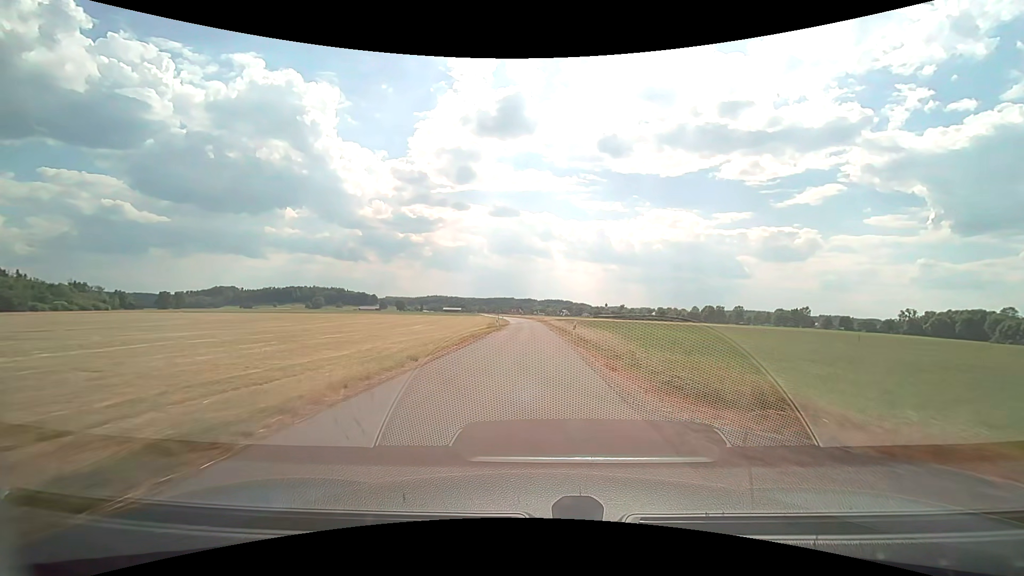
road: unclassified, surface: asphalt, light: Day
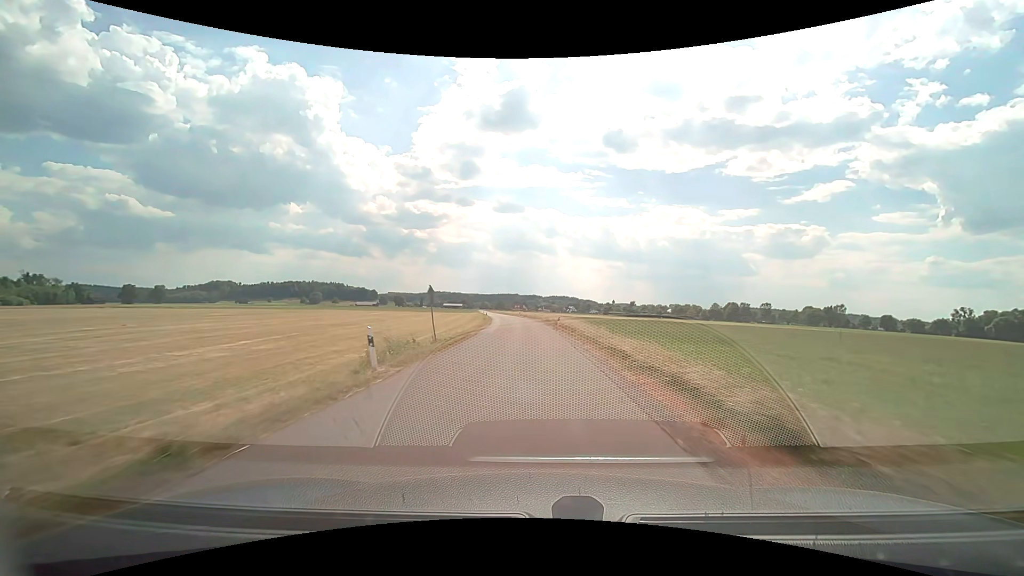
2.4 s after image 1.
(-0.1, +41.6) m; 0°
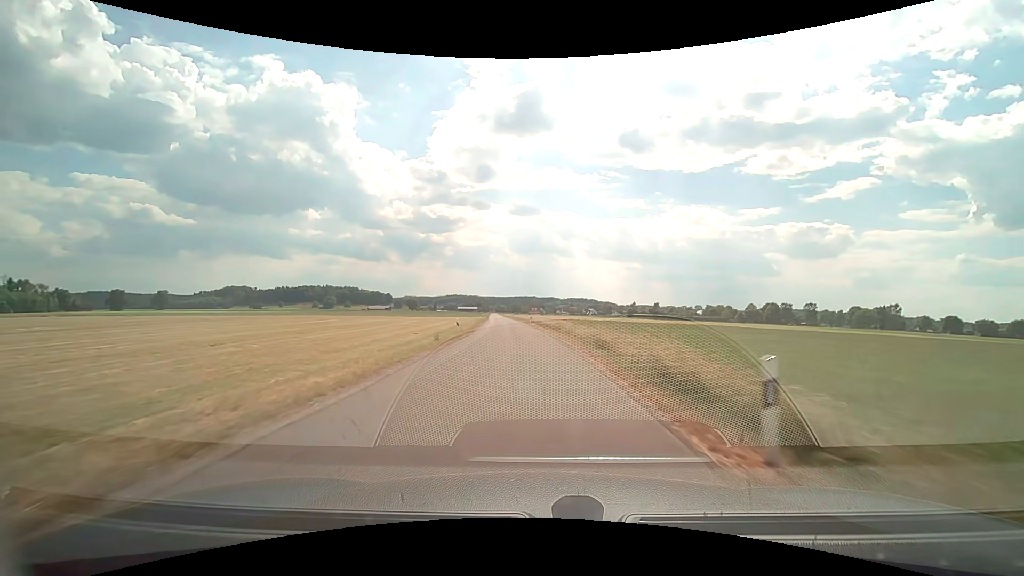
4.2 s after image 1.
(-0.3, +31.9) m; -2°
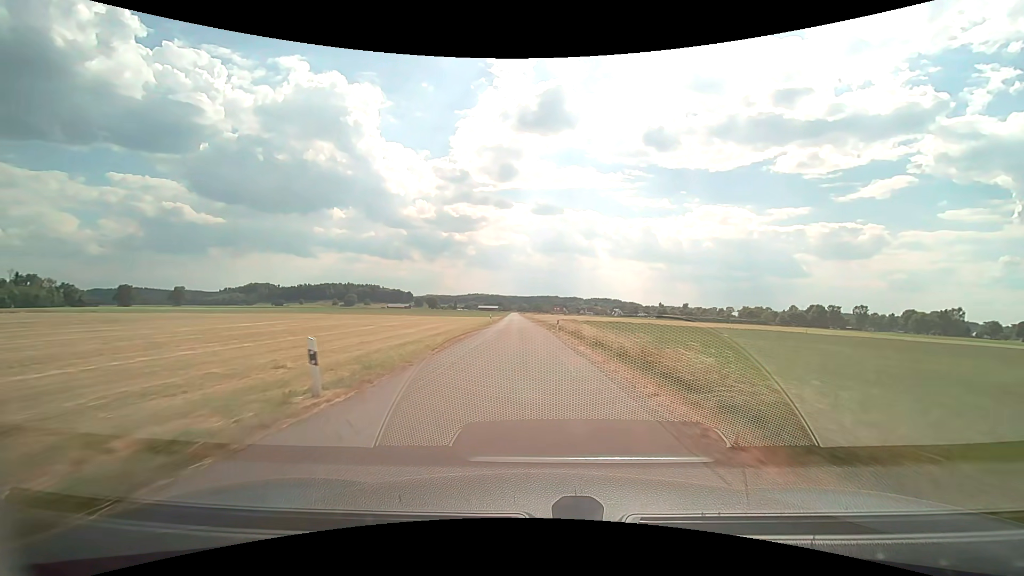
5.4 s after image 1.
(-0.6, +21.5) m; -3°
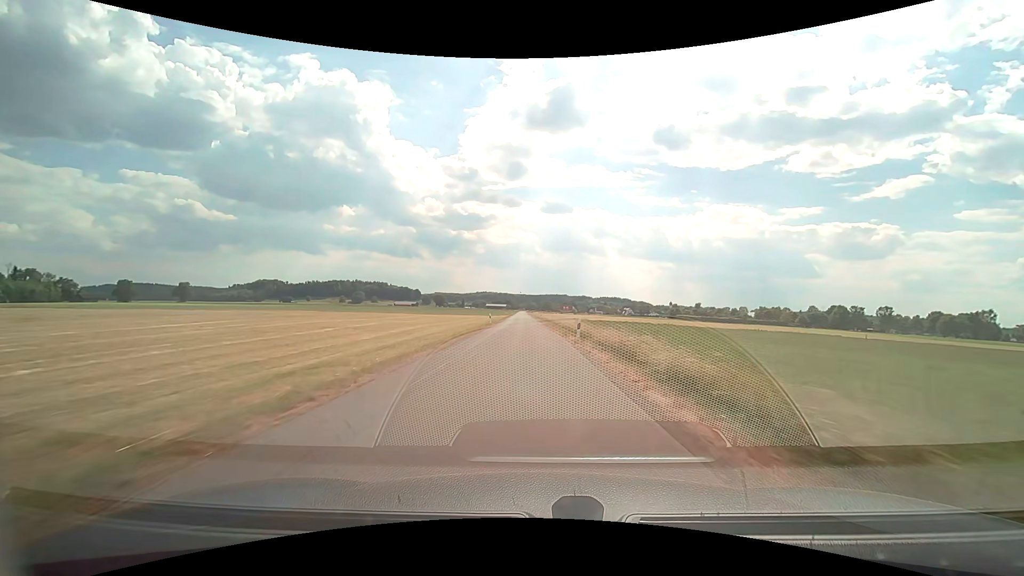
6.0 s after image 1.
(-0.1, +10.8) m; -1°
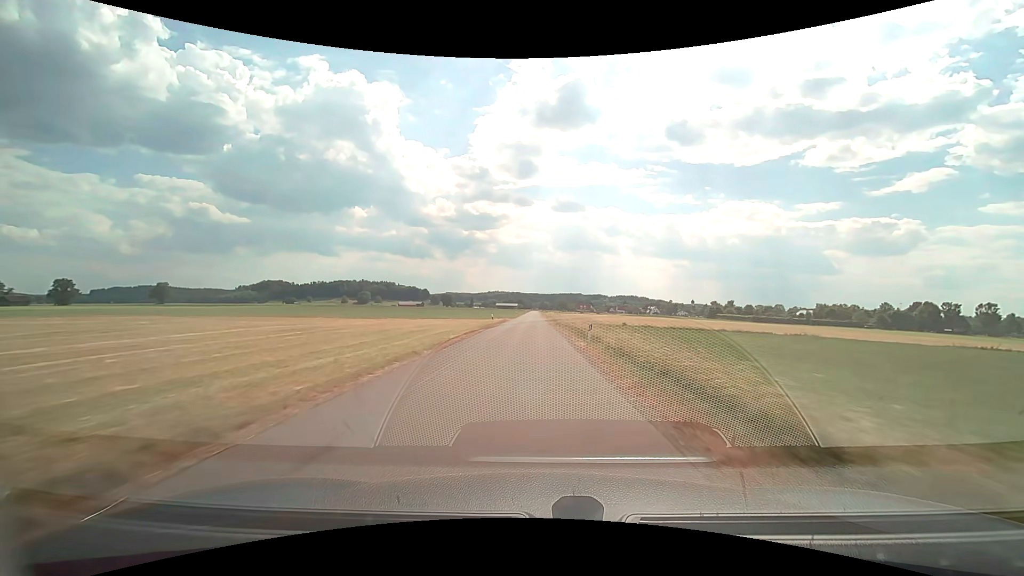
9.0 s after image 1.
(-0.9, +55.5) m; -1°
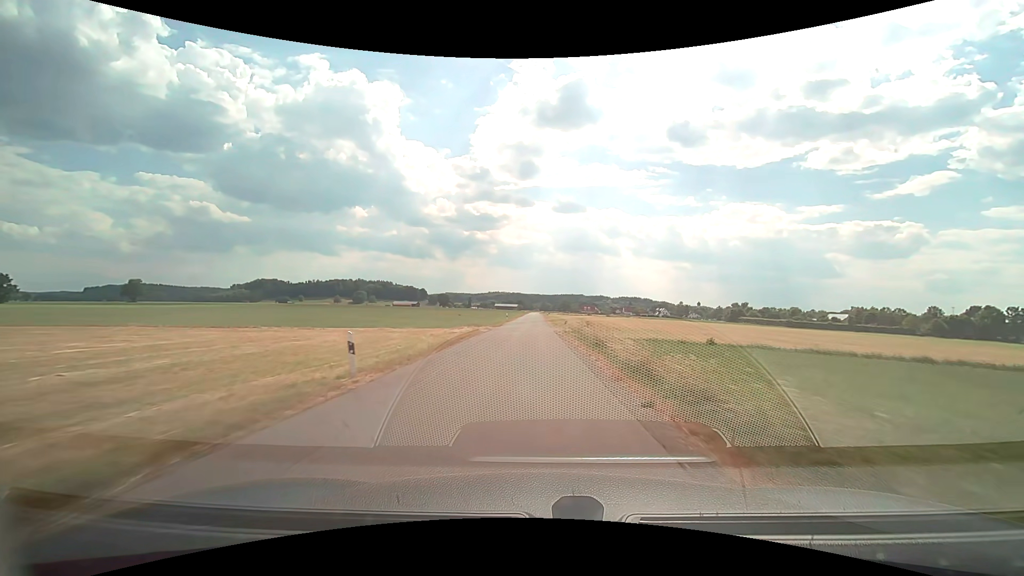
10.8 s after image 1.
(-0.1, +34.3) m; 0°
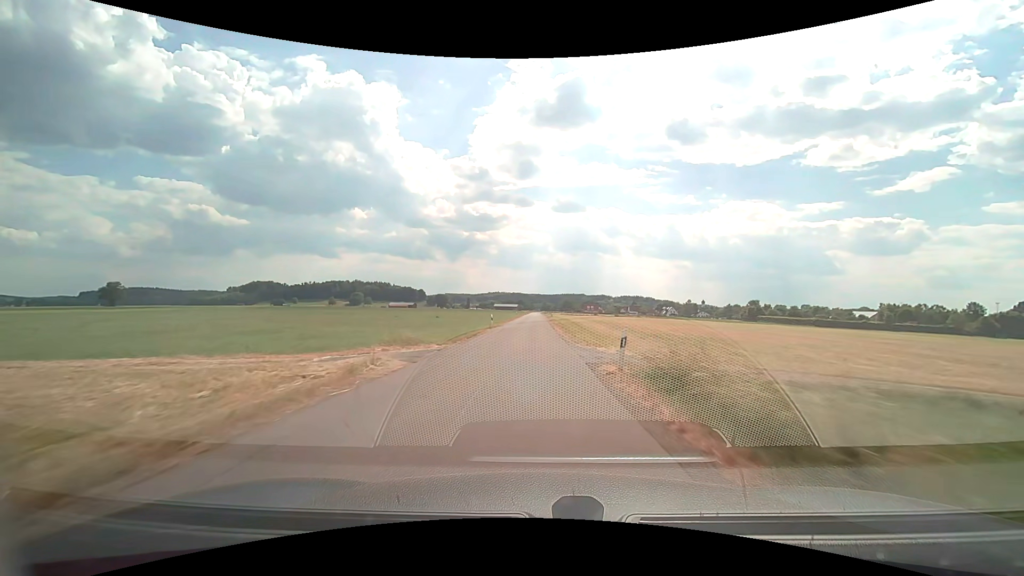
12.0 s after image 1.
(0.0, +23.3) m; 0°
(0, +10) (0, +20) (0, +30) (0, +40) (0, +50) (0, +60) (0, +70) (0, +80) (0, +90) (0, +100) m
